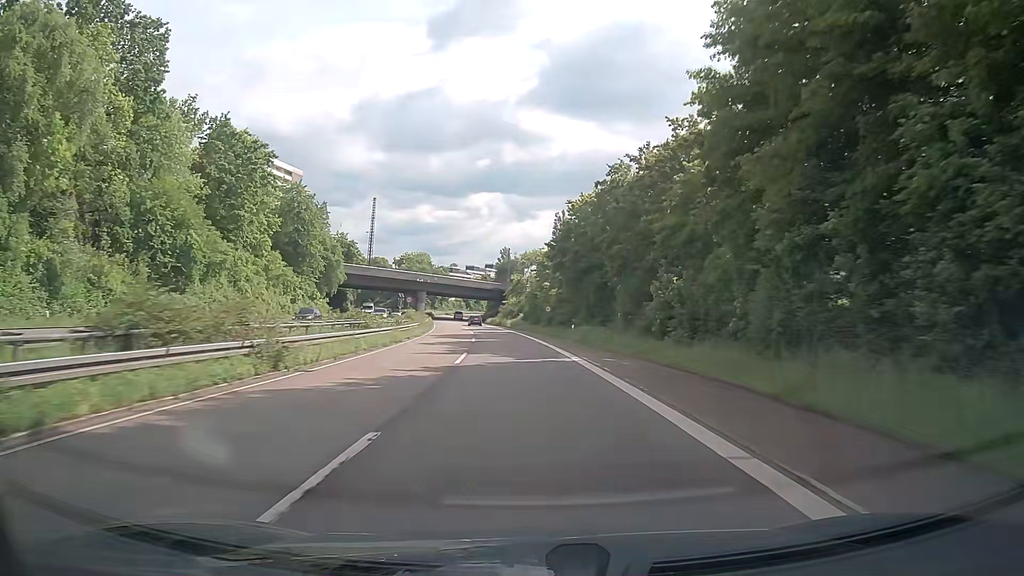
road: trunk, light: Day
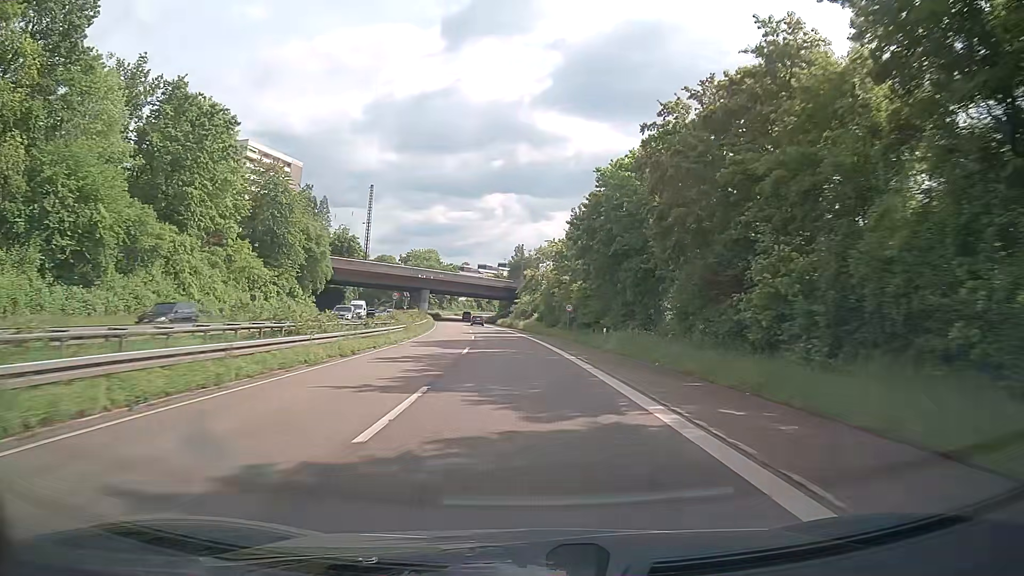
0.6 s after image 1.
(-0.2, +12.7) m; -1°
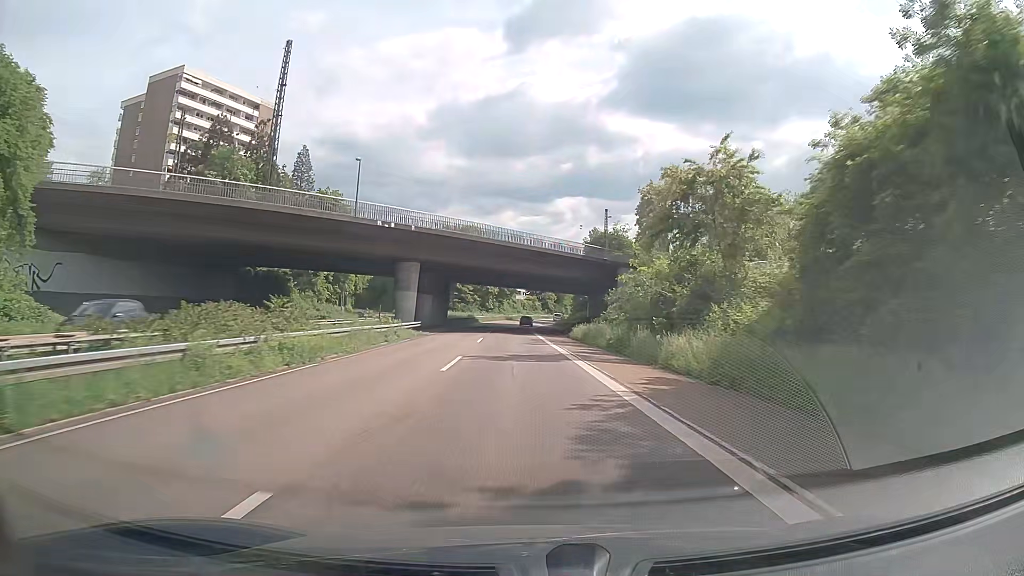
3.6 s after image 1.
(-3.1, +62.3) m; -6°
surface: asphalt
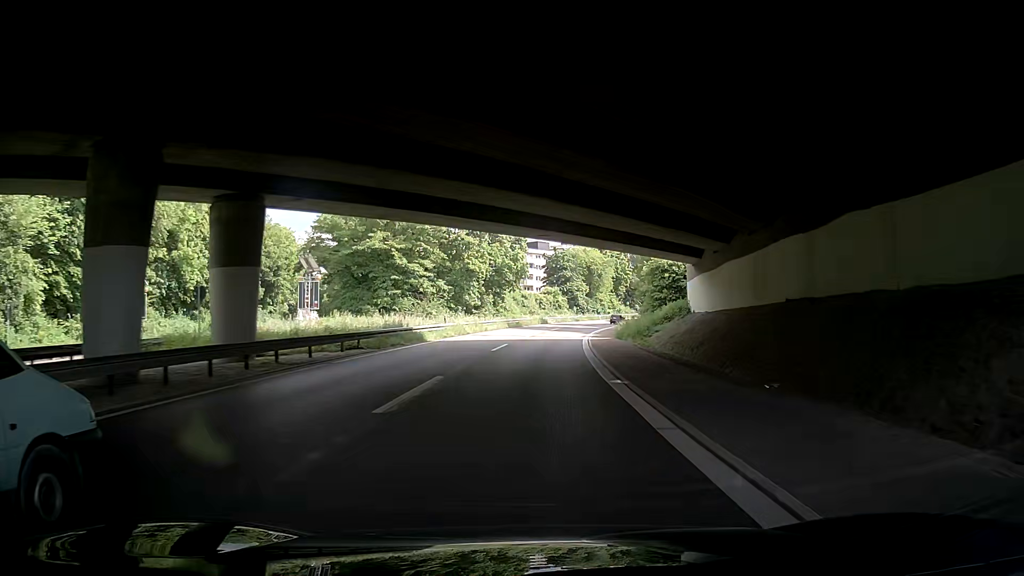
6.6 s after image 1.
(-0.9, +61.8) m; +1°
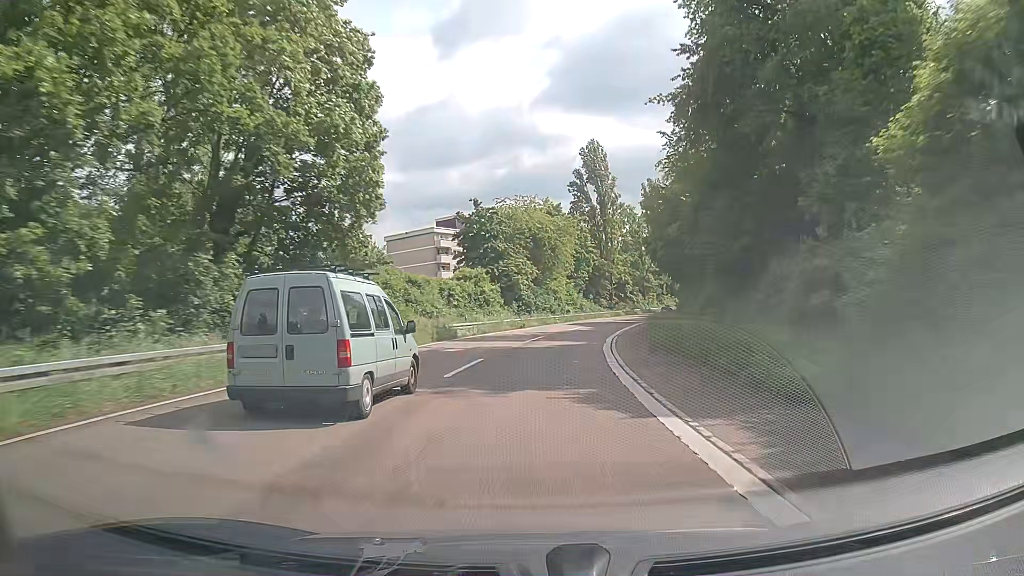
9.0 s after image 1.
(+1.4, +48.6) m; +4°
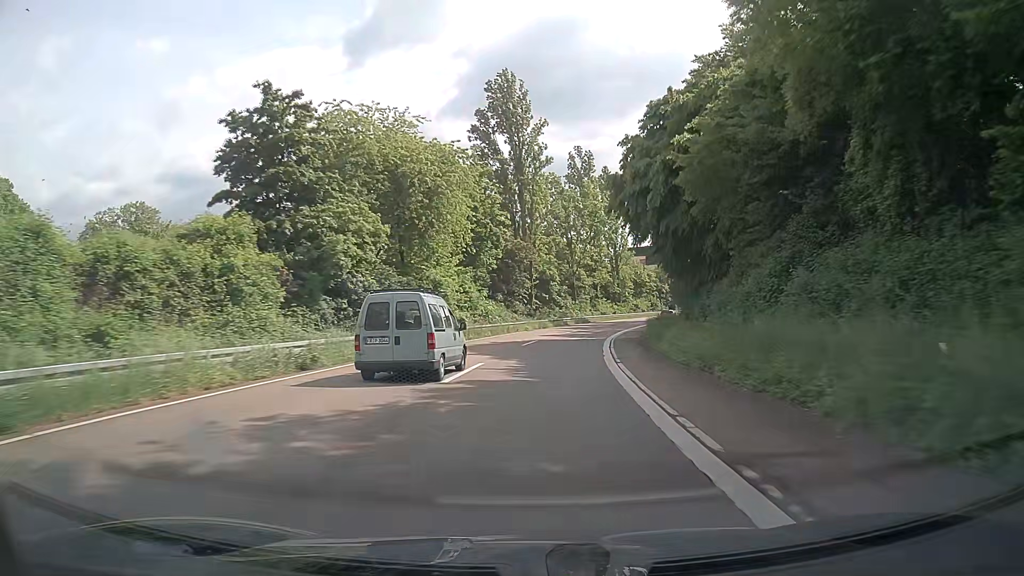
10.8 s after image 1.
(+2.2, +36.1) m; +8°
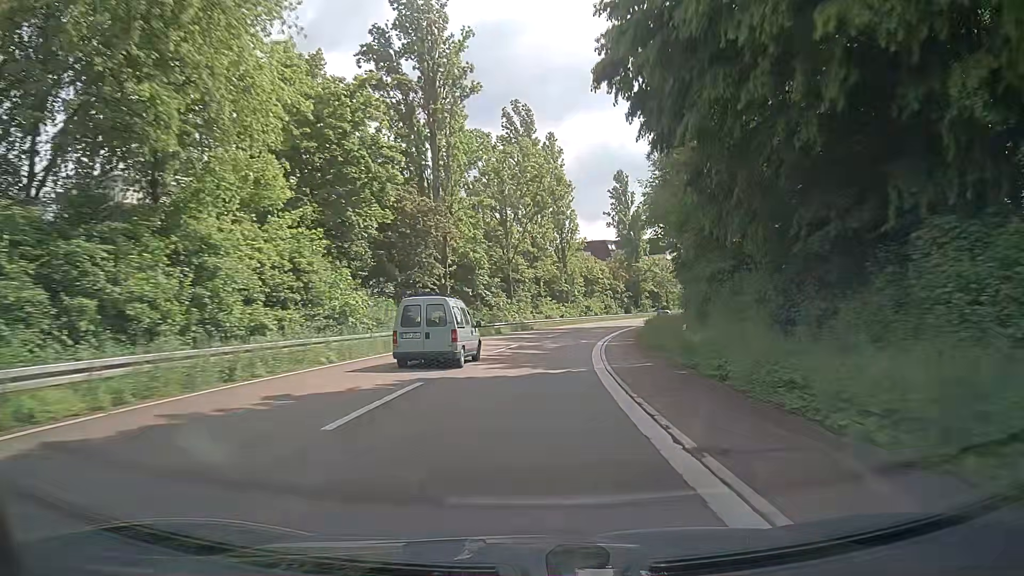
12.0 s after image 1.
(+1.3, +24.0) m; +6°
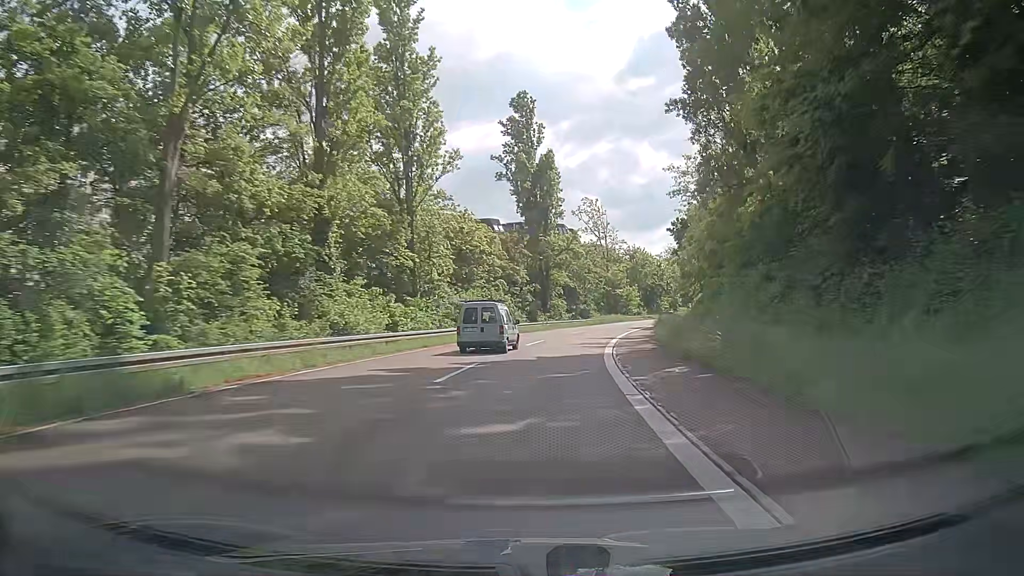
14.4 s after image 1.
(+3.9, +47.4) m; +10°
(0, +10) (+1, +20) (+2, +30) (+3, +40) (+5, +50) (+7, +59) (+10, +69) (+13, +79) (+16, +88) (+19, +98) m
